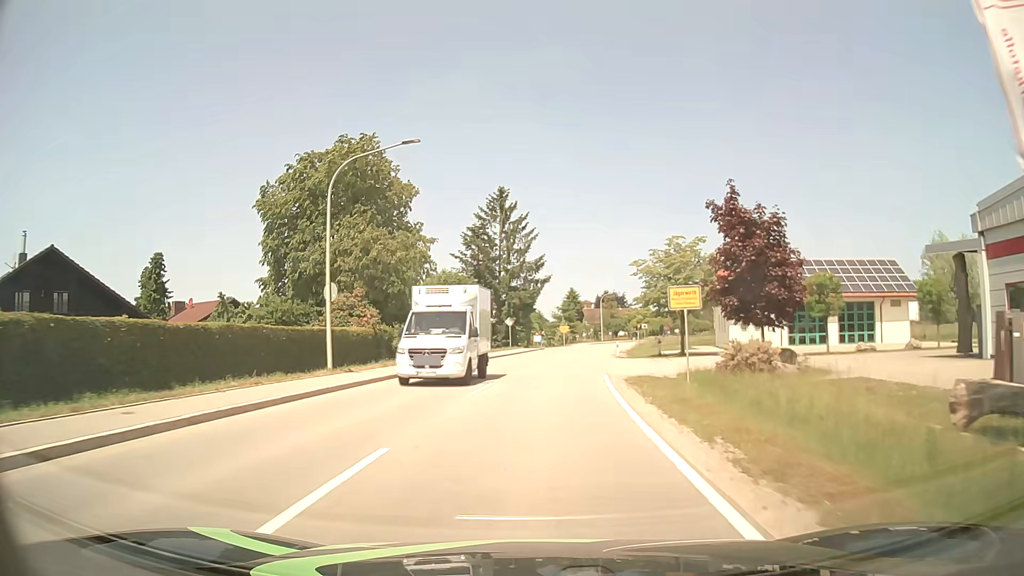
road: tertiary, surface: asphalt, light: Day
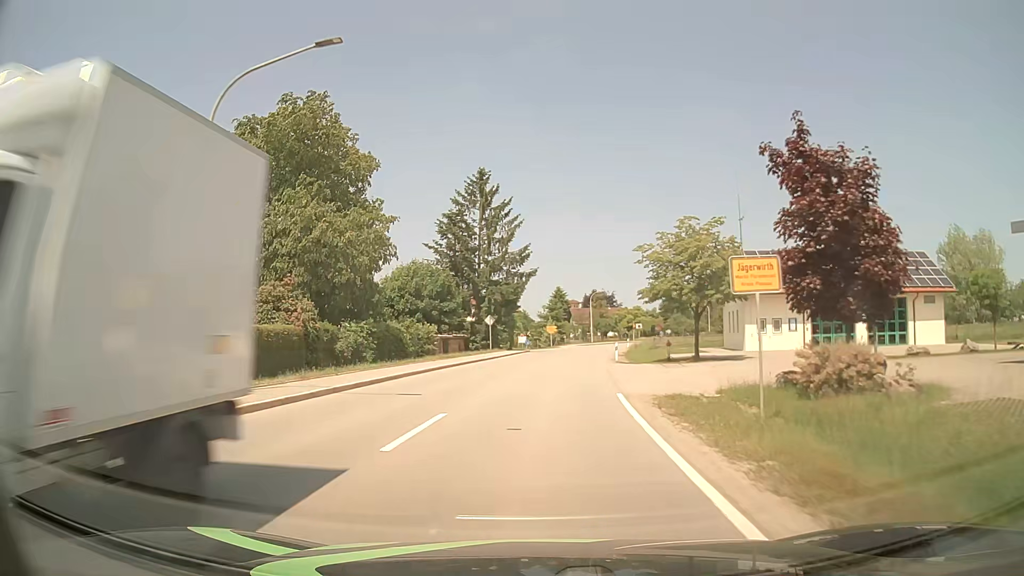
(+0.1, +7.8) m; +1°
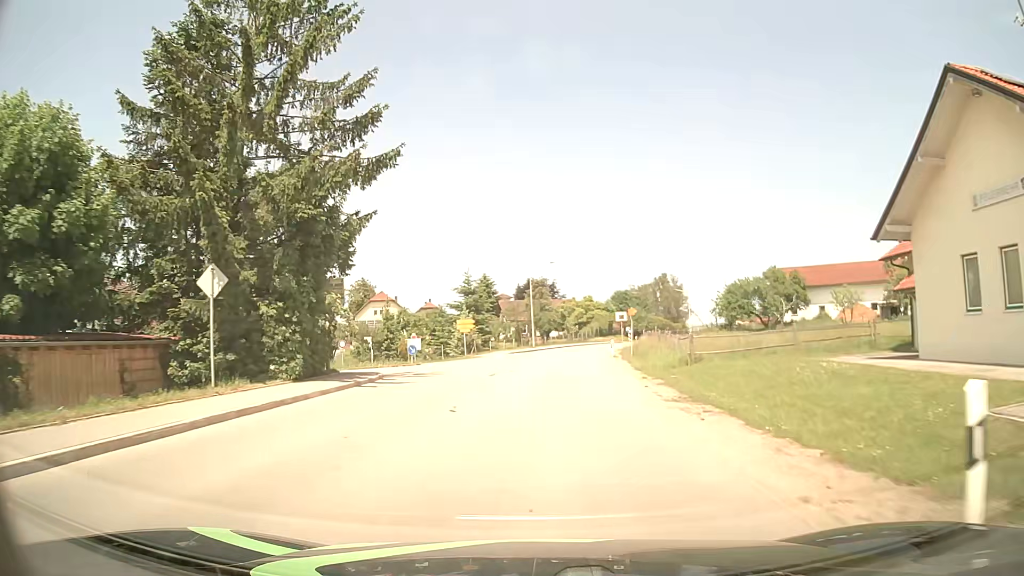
(+2.0, +38.5) m; +6°
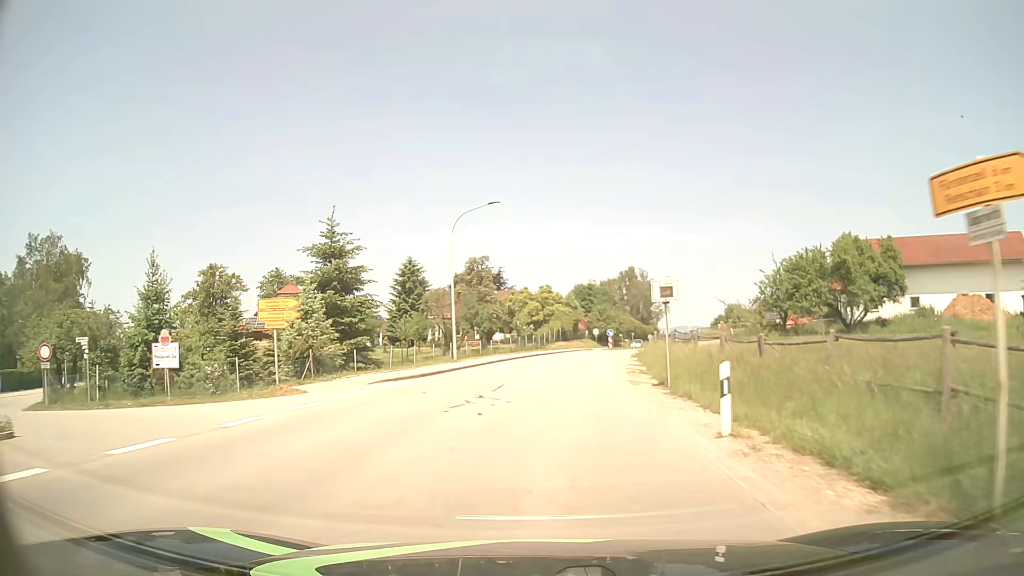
(+1.2, +30.5) m; +5°
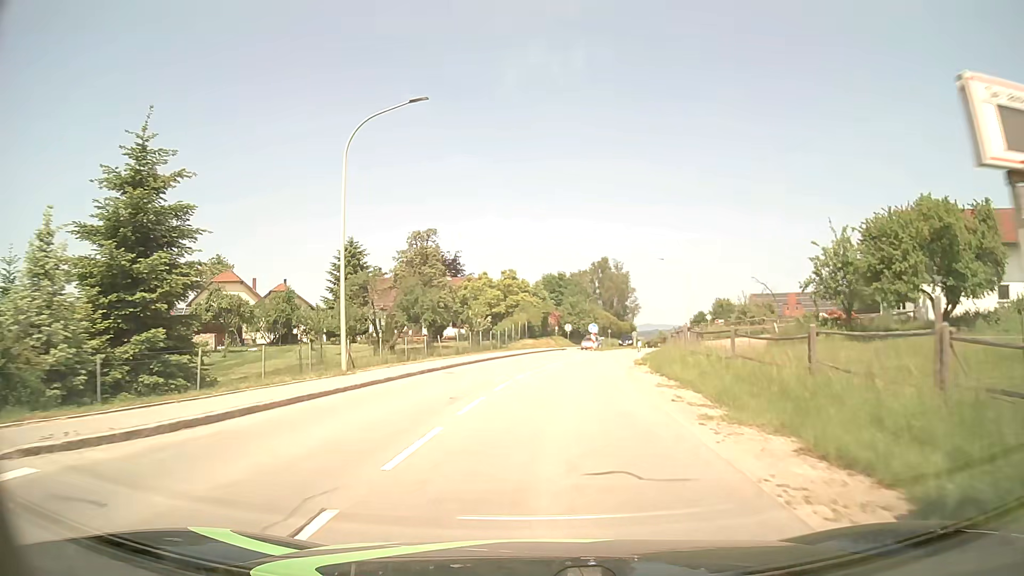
(+0.3, +15.2) m; +3°
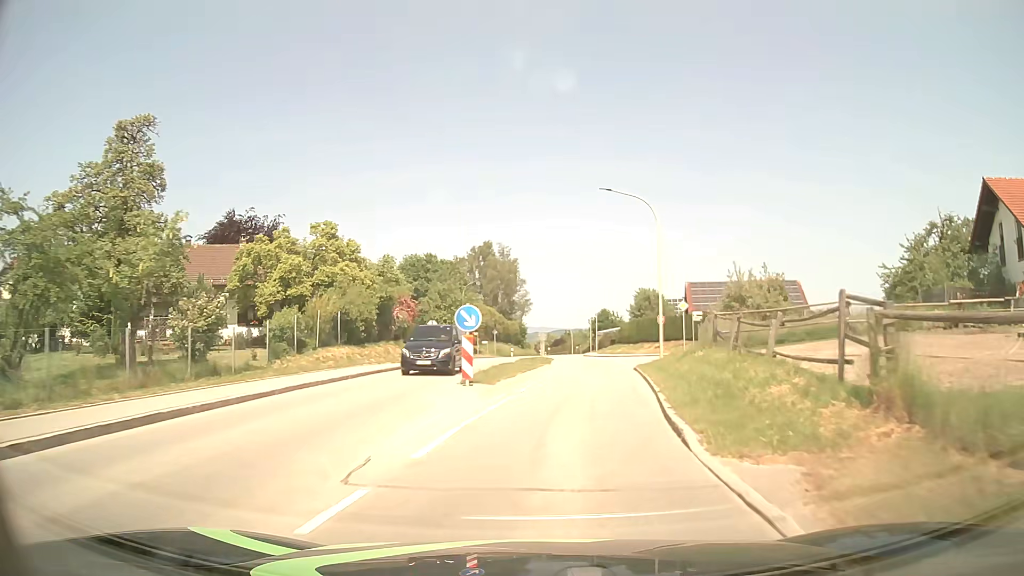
(+2.3, +30.3) m; +10°
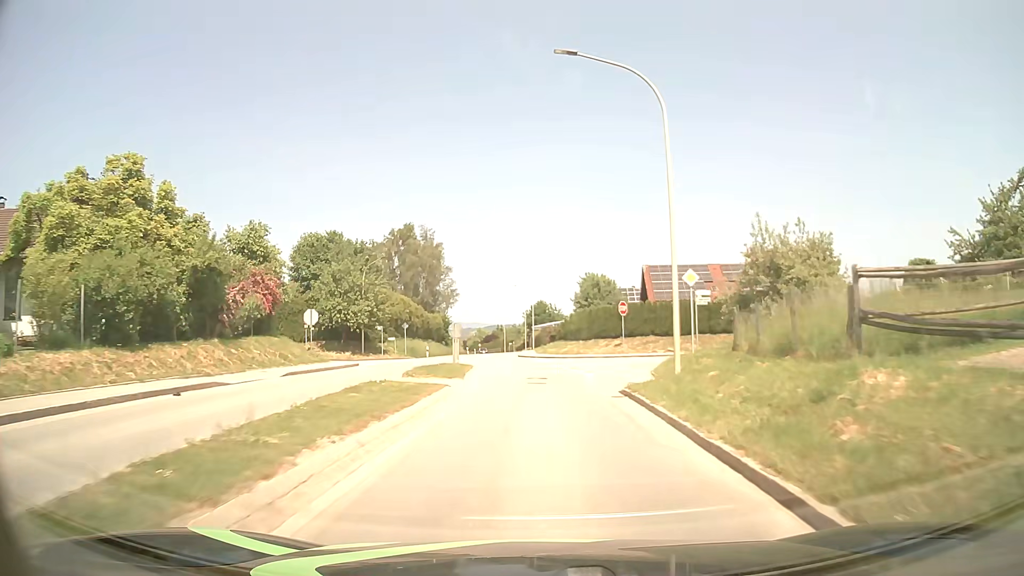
(+0.8, +15.3) m; +6°
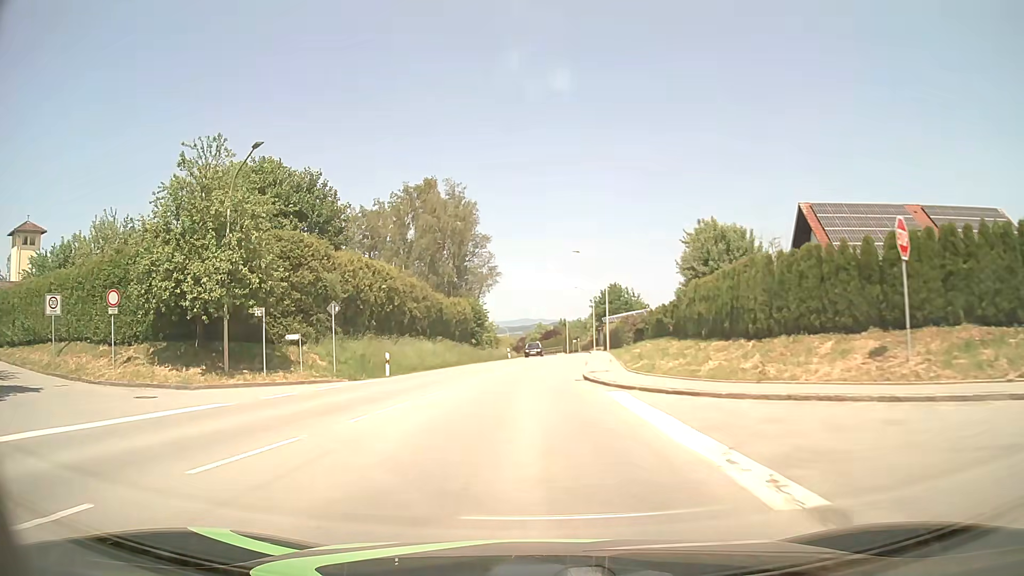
(-0.5, +30.8) m; -5°
(0, +10) (0, +20) (0, +30) (+1, +40) (+2, +50) (+3, +60) (+3, +70) (+4, +80) (+4, +90) (+3, +100) m
